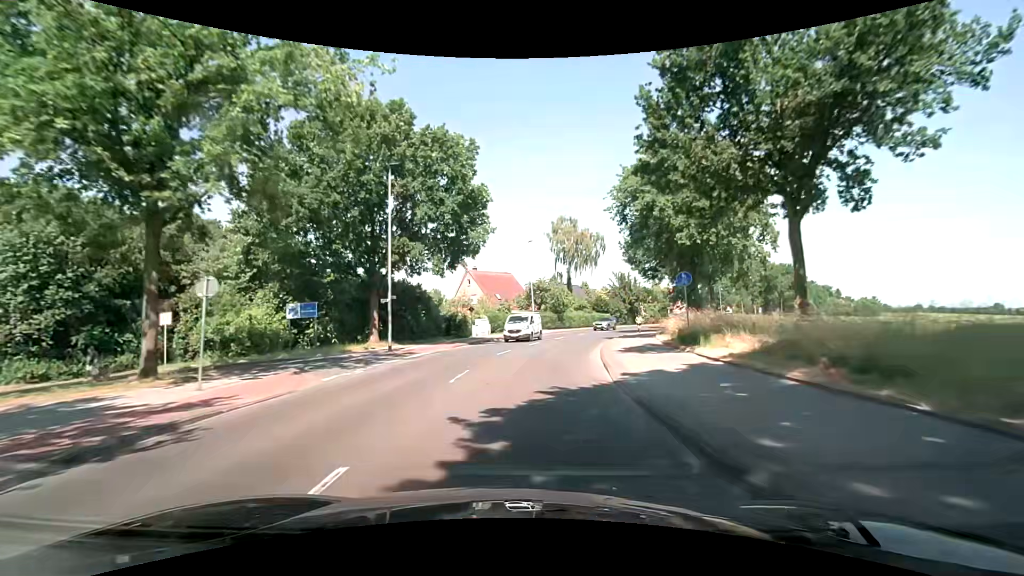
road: secondary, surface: asphalt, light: Day
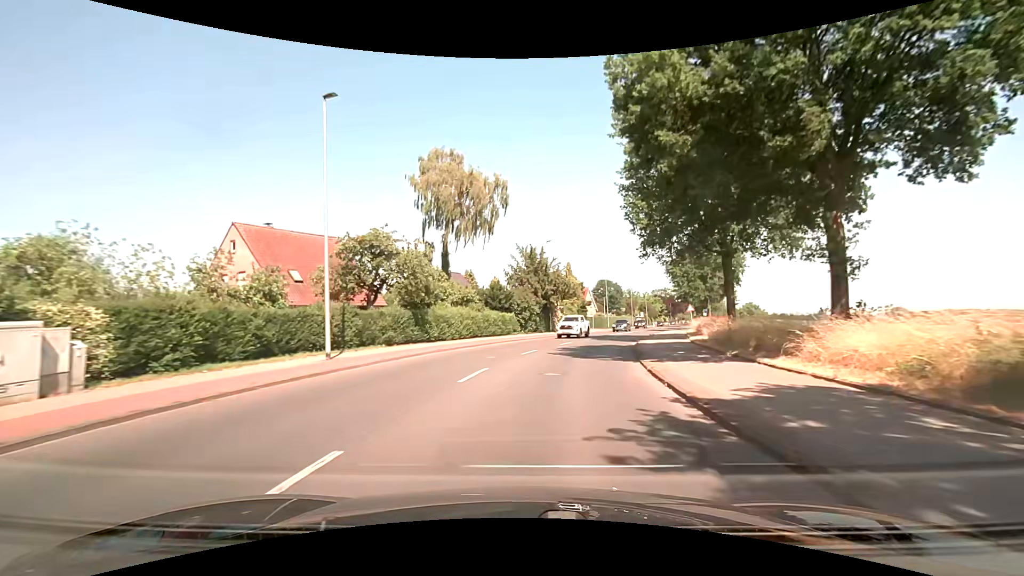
(+3.5, +36.5) m; +13°
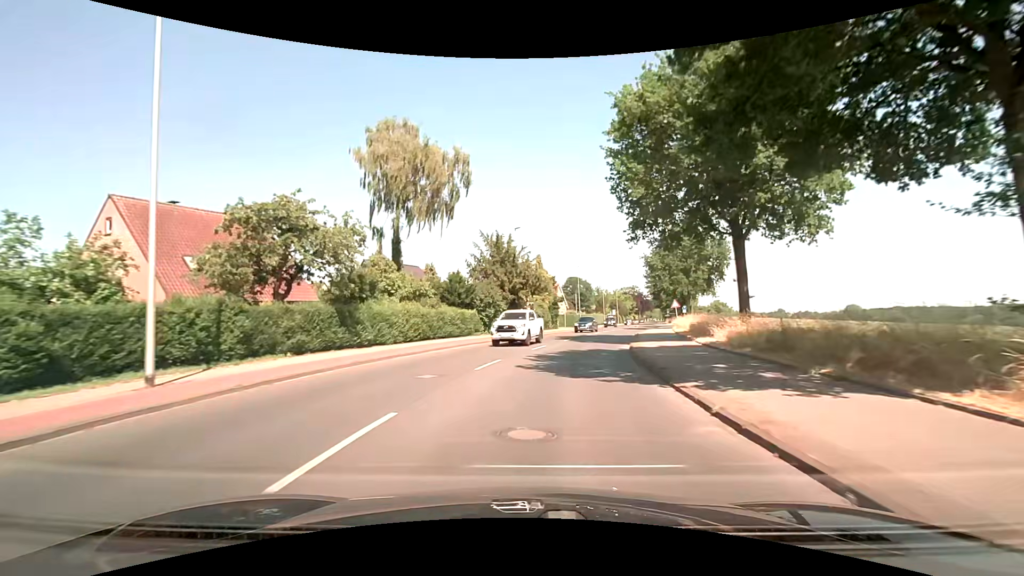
(+0.2, +7.1) m; +4°
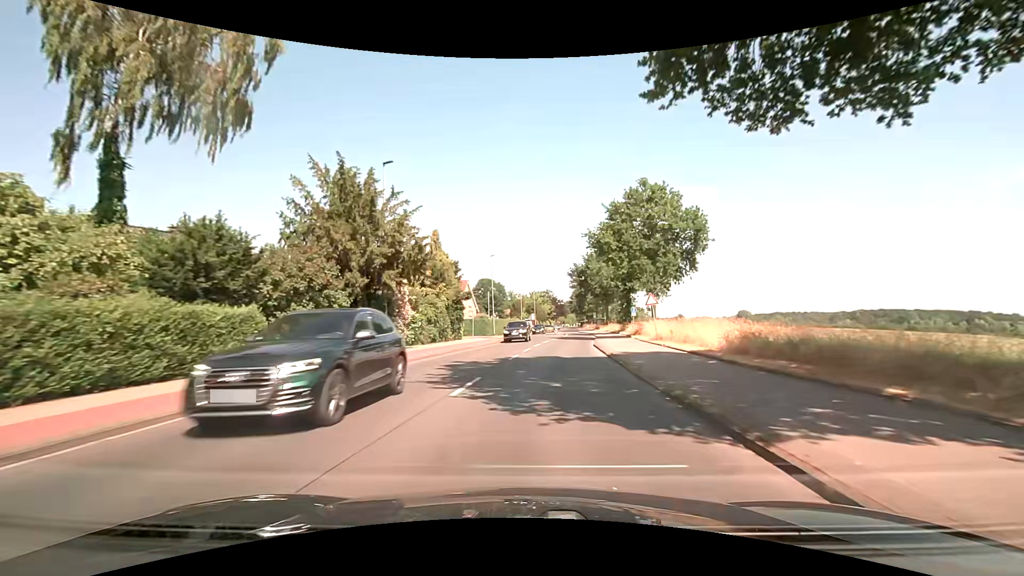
(+1.7, +21.6) m; +9°
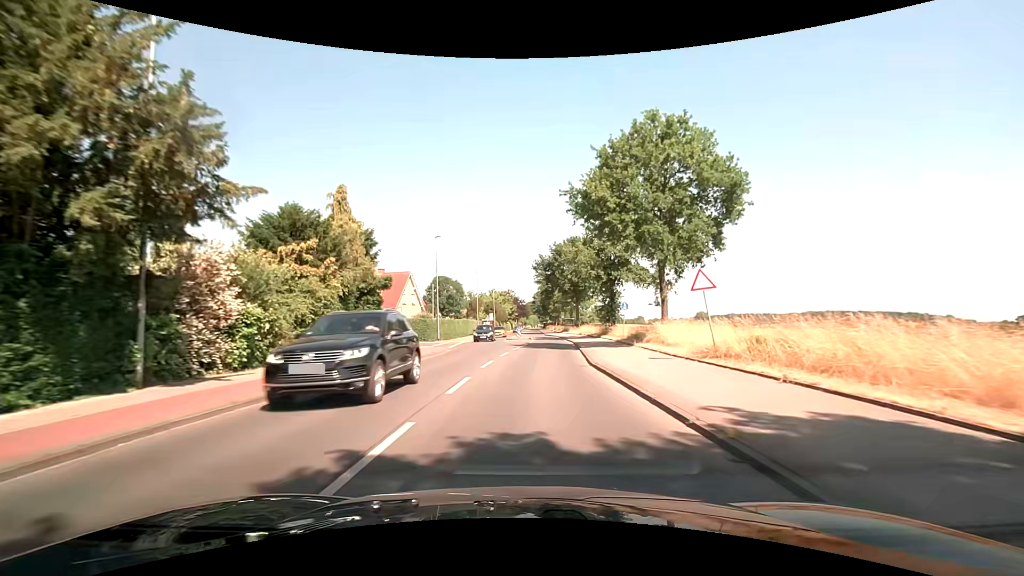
(+0.6, +14.7) m; +5°
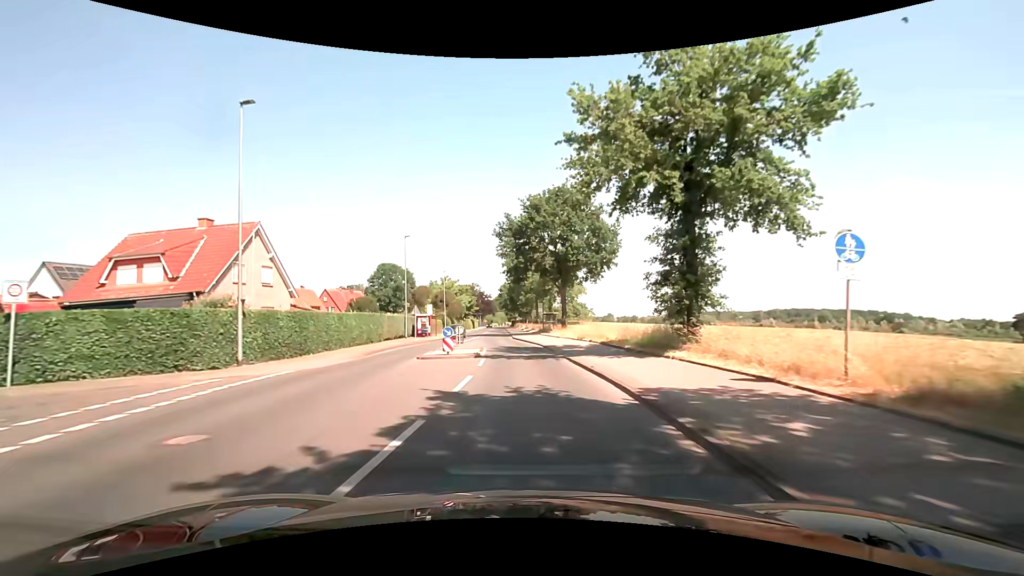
(+1.0, +30.0) m; +3°
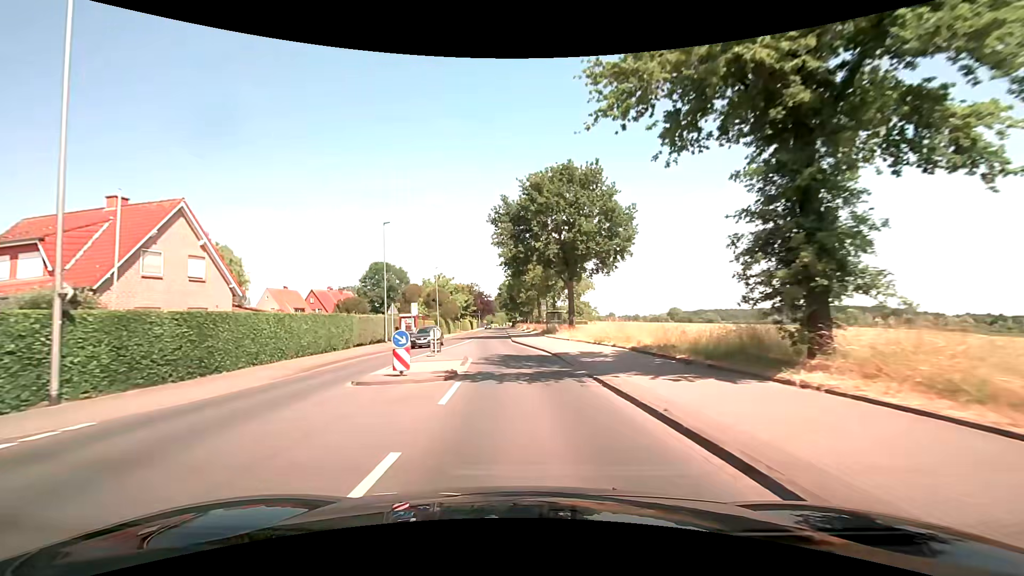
(0.0, +7.7) m; 0°
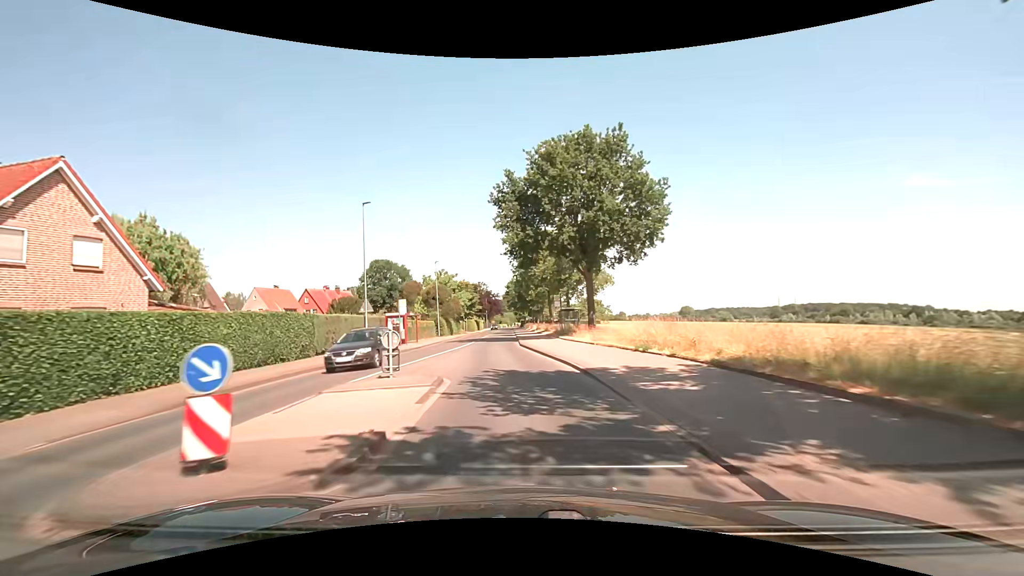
(-0.1, +7.7) m; -1°
(0, +10) (-1, +20) (-2, +30) (-2, +40) (-2, +50) (-3, +60) (-3, +70) (-3, +80) (-4, +90) (-4, +100) m
